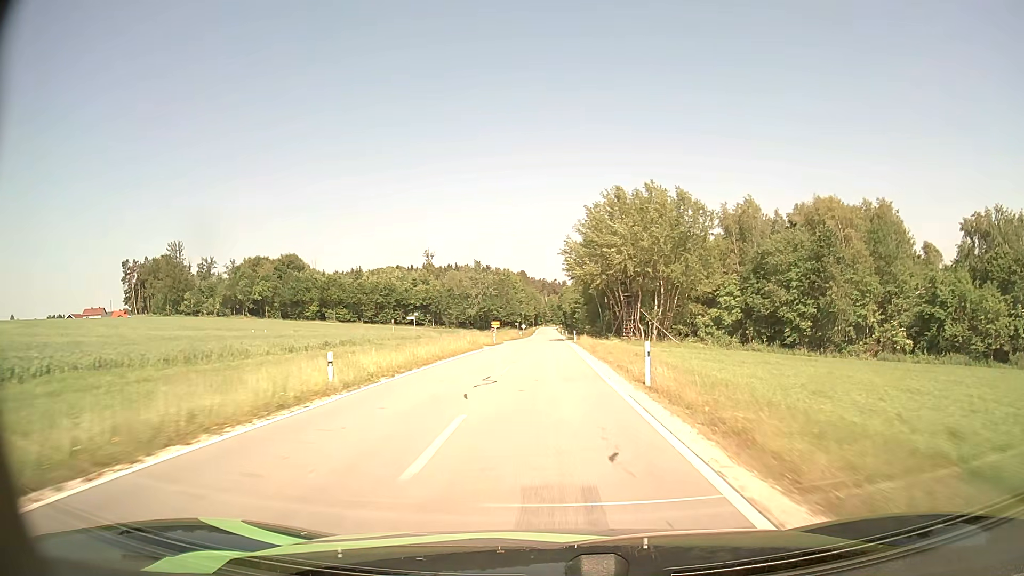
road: tertiary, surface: asphalt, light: Day
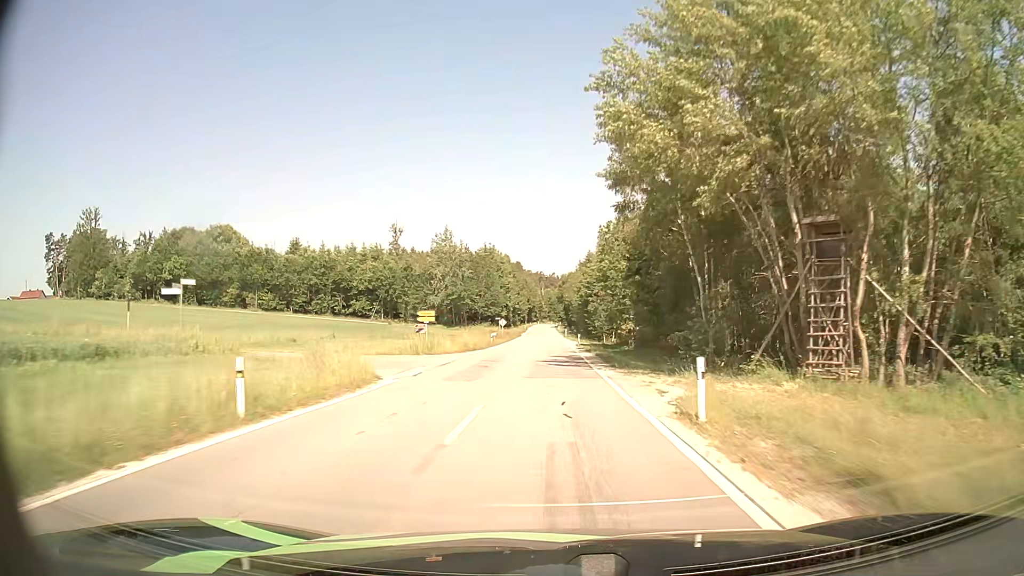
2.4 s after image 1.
(-0.1, +47.6) m; 0°
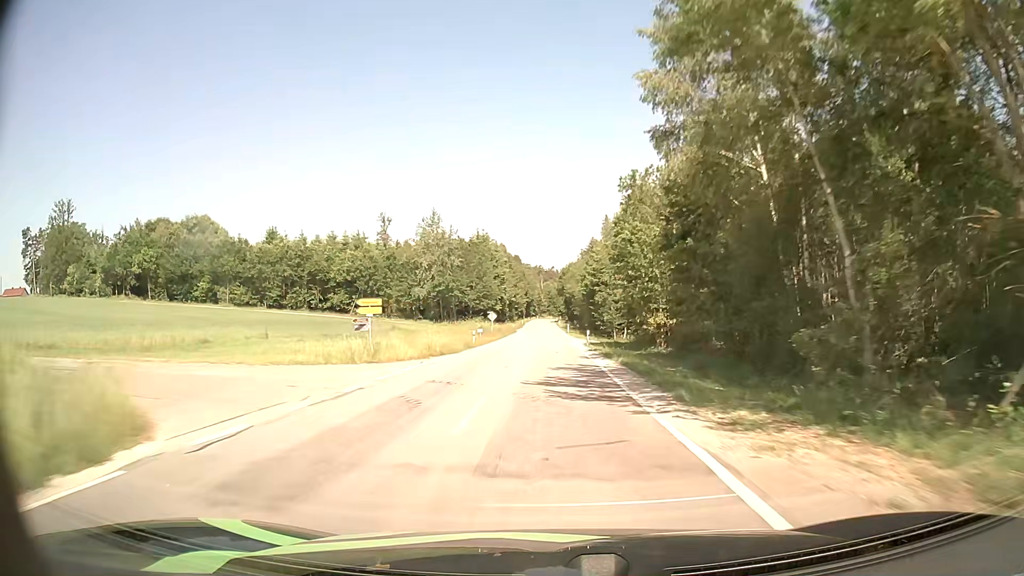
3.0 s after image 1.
(0.0, +12.3) m; 0°
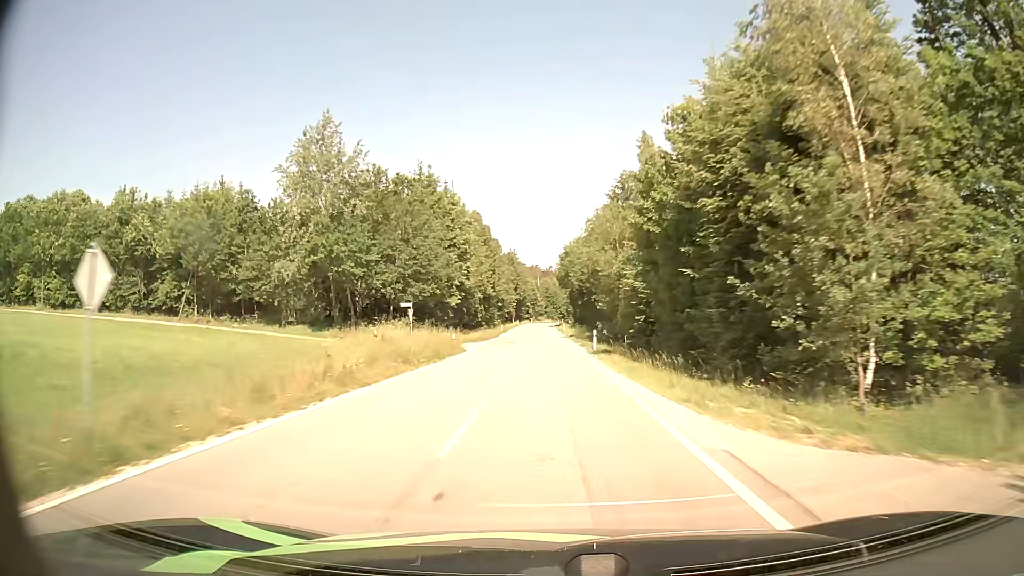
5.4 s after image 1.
(+0.1, +50.6) m; 0°
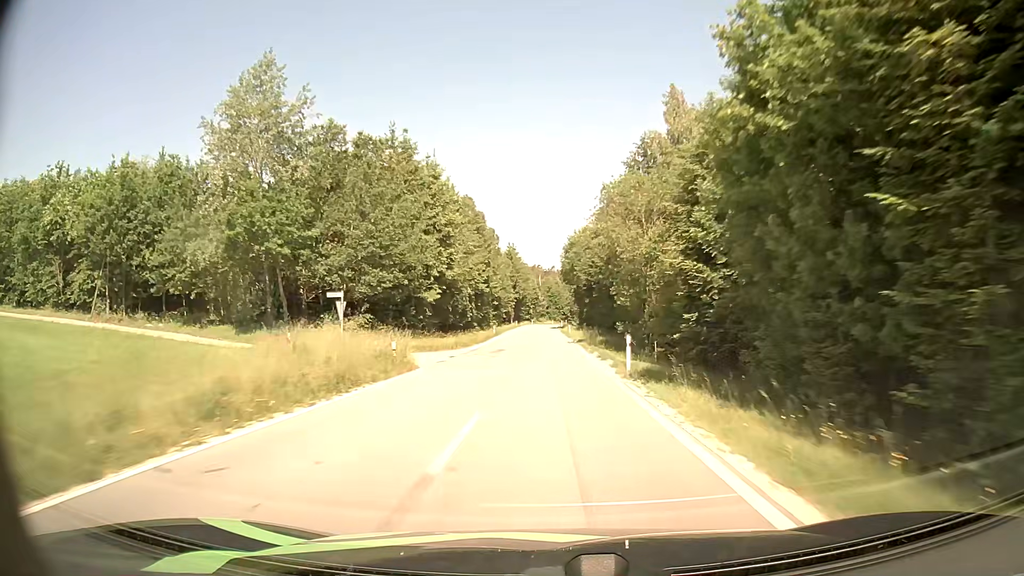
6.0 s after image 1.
(0.0, +13.0) m; 0°
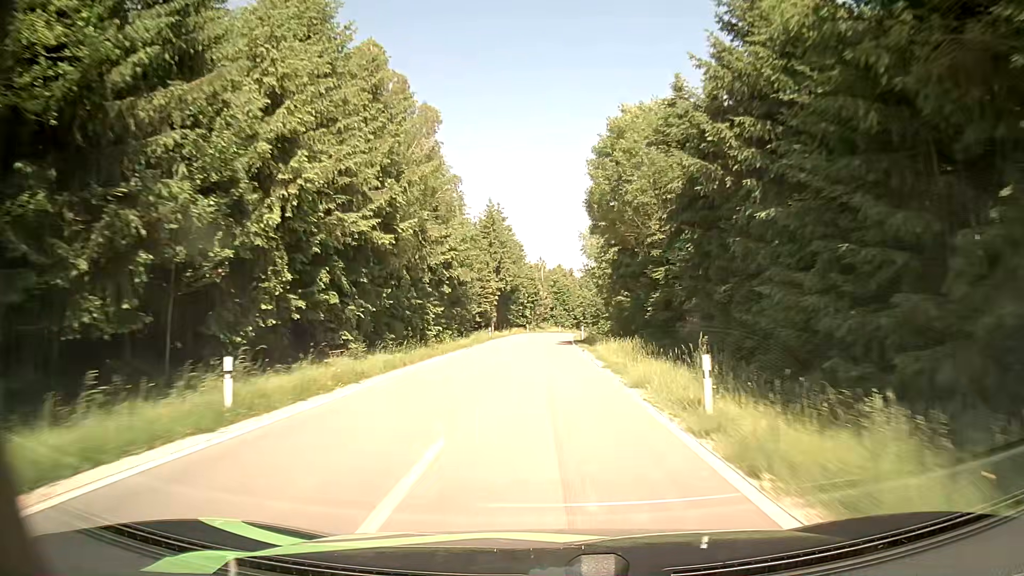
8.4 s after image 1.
(-0.2, +52.0) m; -1°
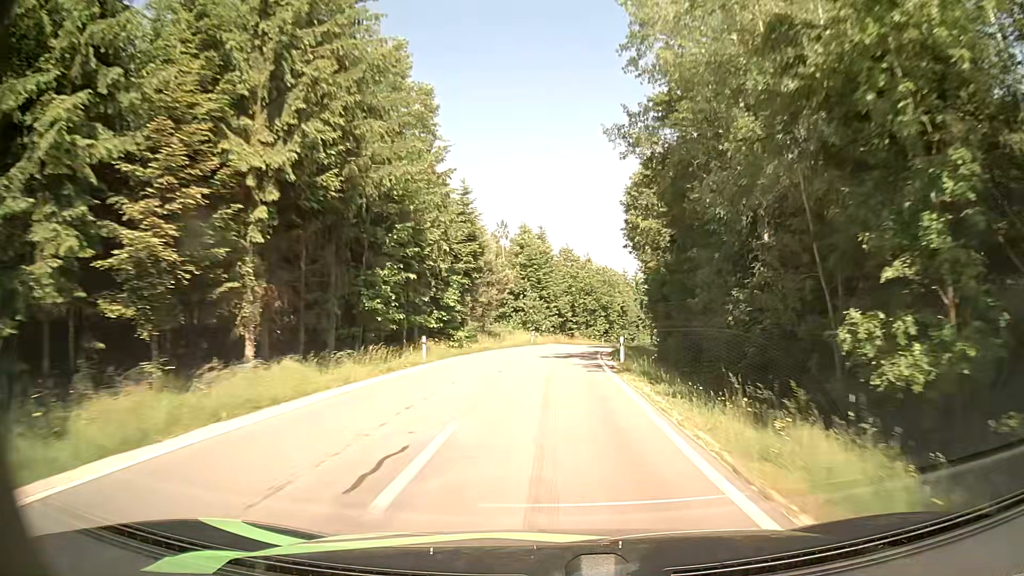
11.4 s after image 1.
(+0.8, +60.4) m; +2°
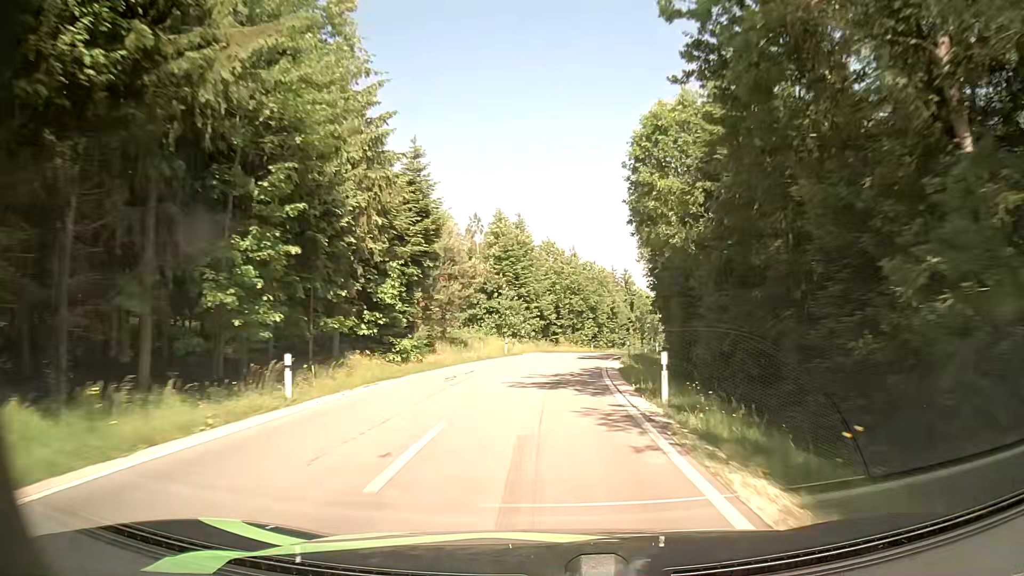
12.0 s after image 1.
(+0.3, +11.3) m; +2°
(0, +10) (+1, +20) (+1, +30) (+3, +40) (+5, +50) (+7, +59) (+9, +69) (+12, +79) (+14, +88) (+17, +98) m
